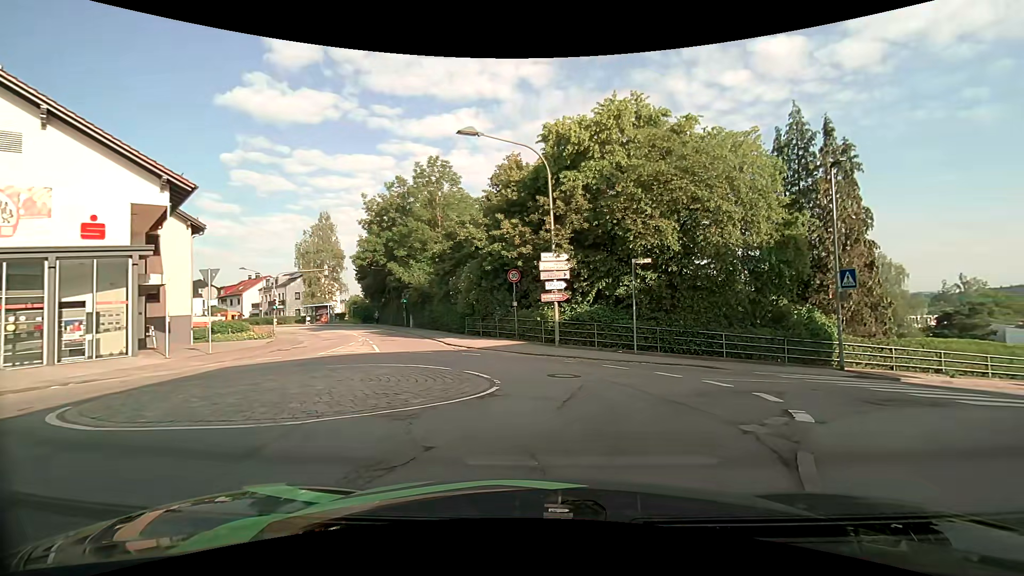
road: unclassified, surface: asphalt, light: Day
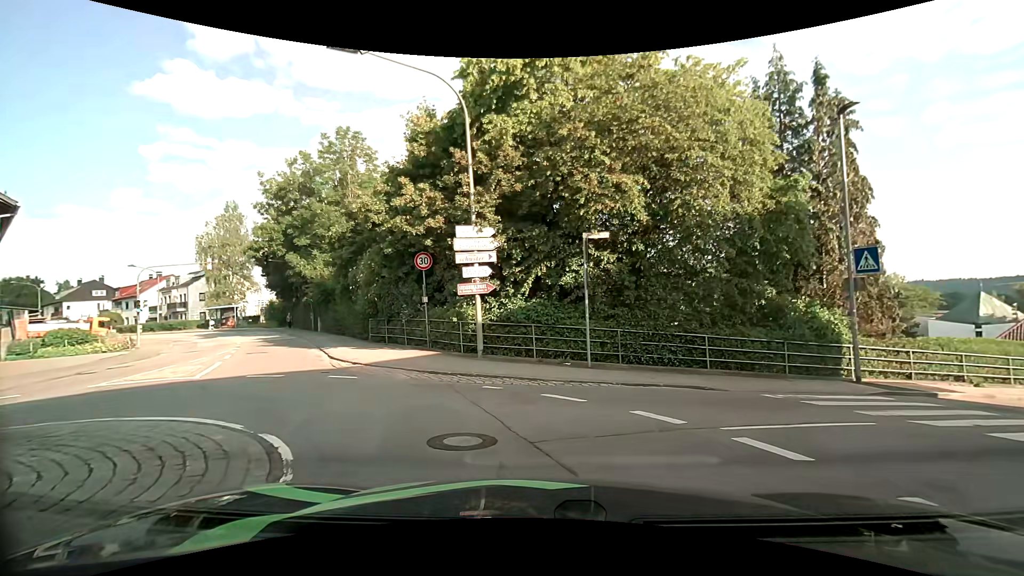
(+0.4, +6.4) m; +5°
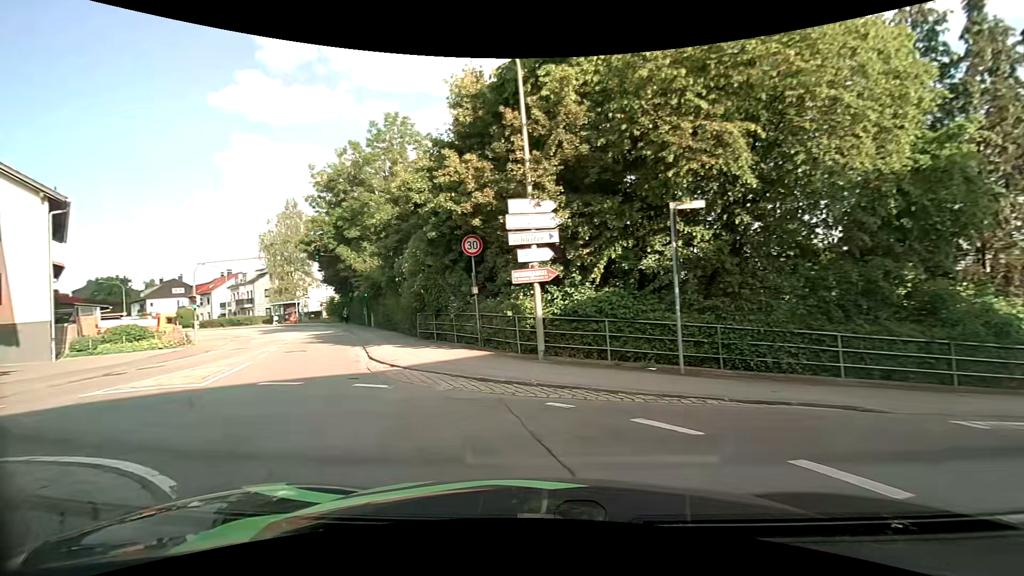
(-0.1, +2.8) m; -6°
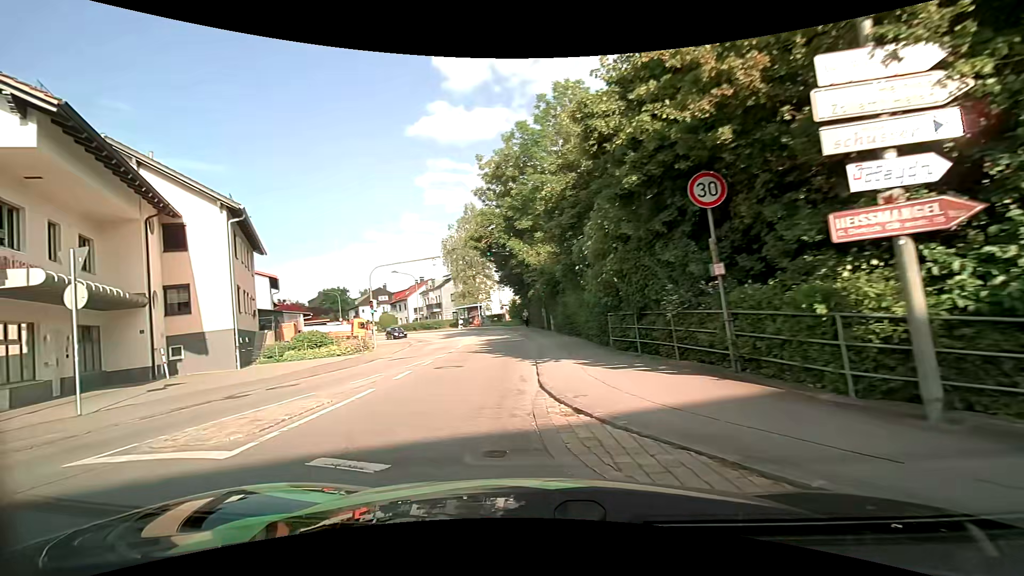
(-1.1, +6.1) m; -20°
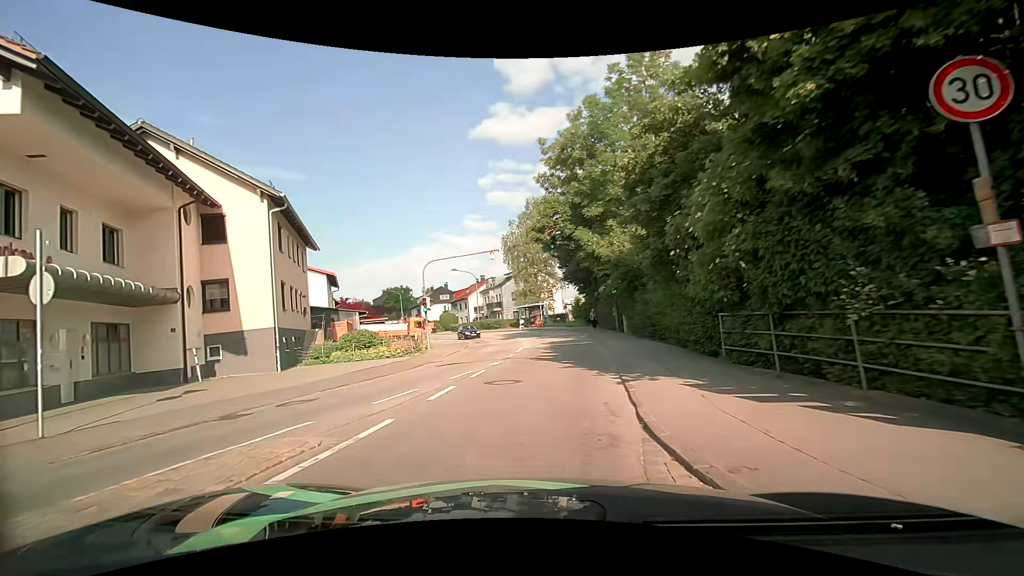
(-0.3, +3.3) m; -8°
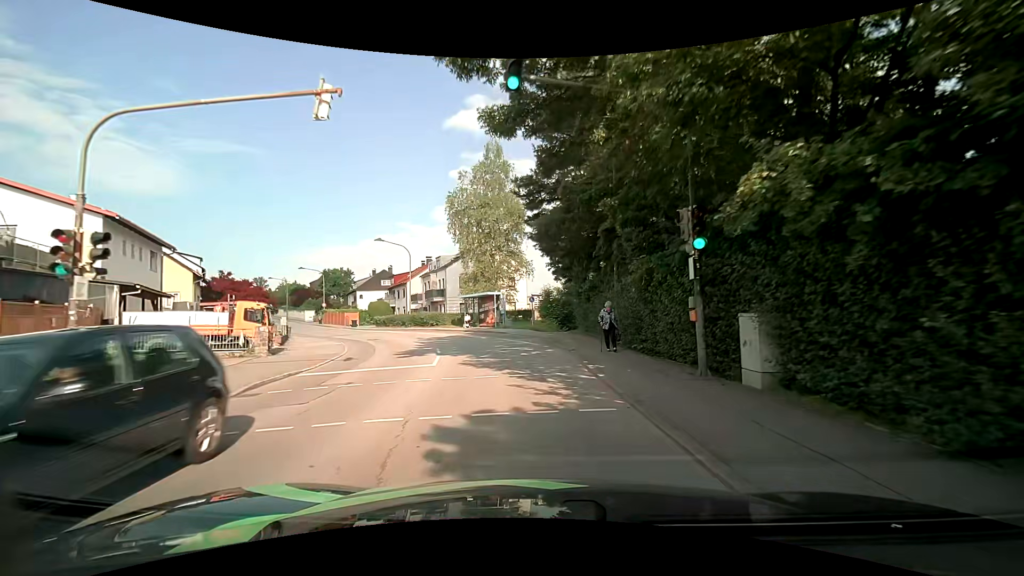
(+0.5, +20.7) m; +4°
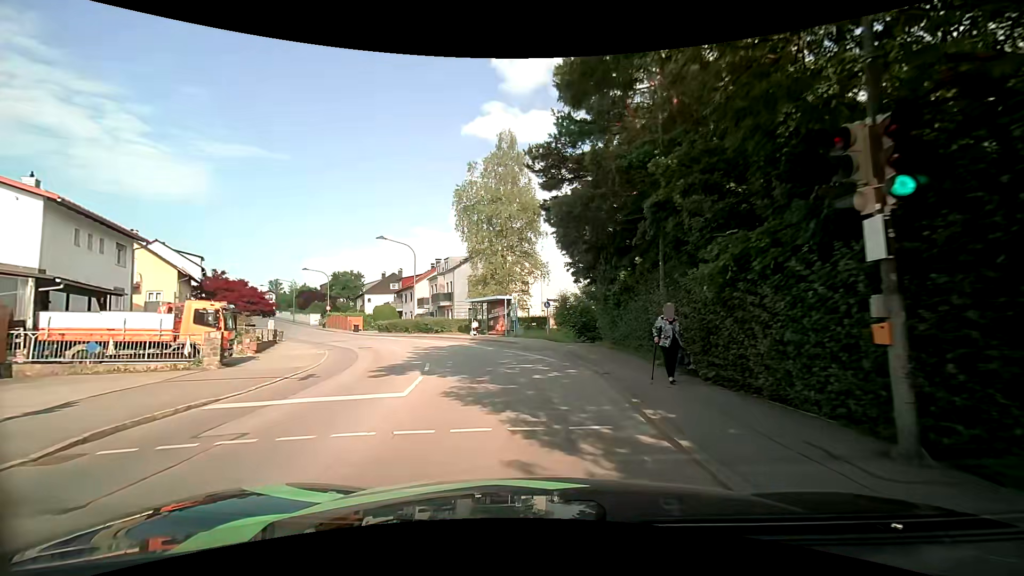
(-0.1, +4.6) m; -2°
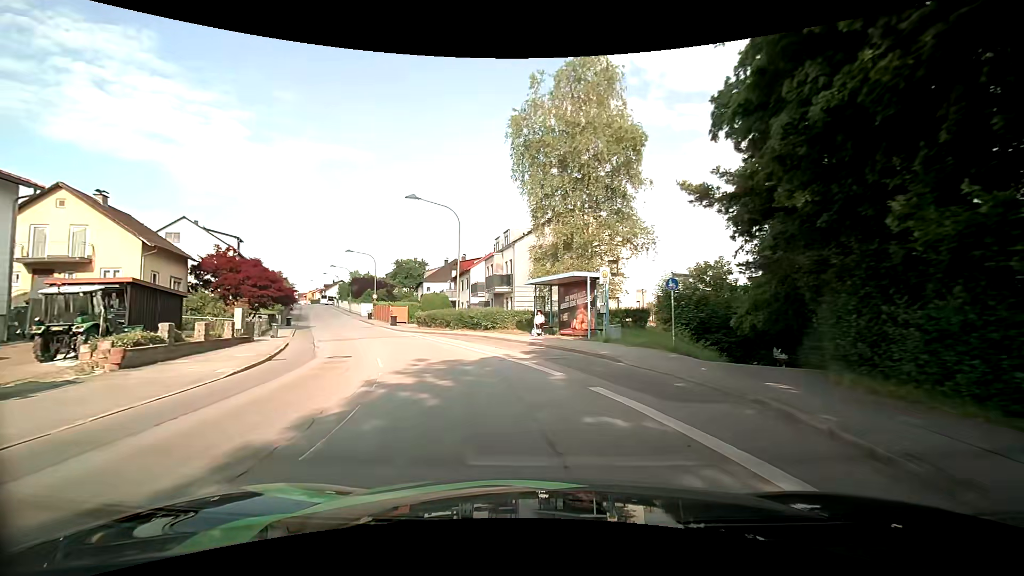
(-0.8, +14.5) m; -9°
(-1, +10) (-4, +20) (-7, +29) (-11, +38) (-16, +47) (-20, +56) (-24, +65) (-29, +74) (-33, +83) (-37, +92) m
